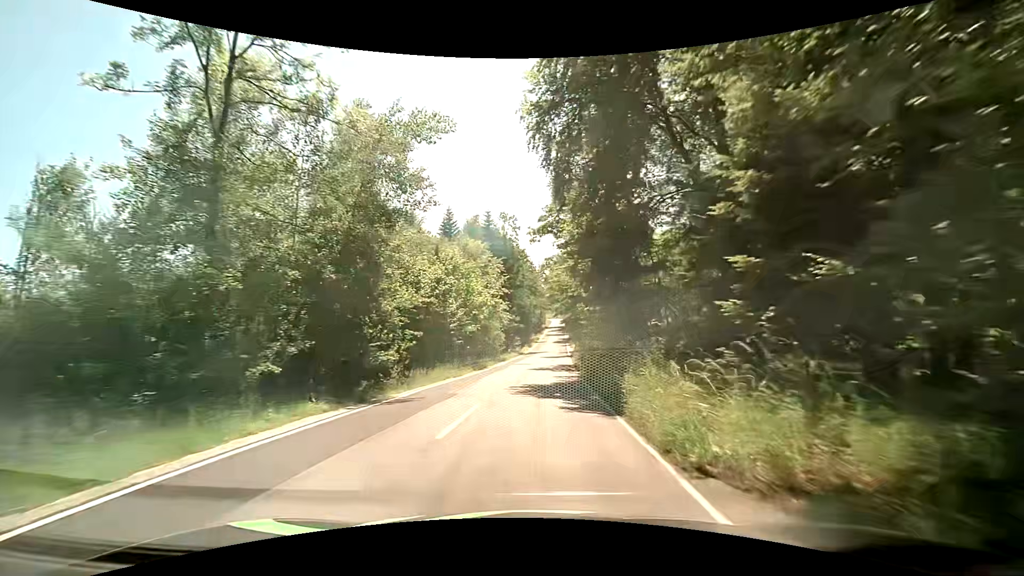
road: tertiary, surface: asphalt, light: Day
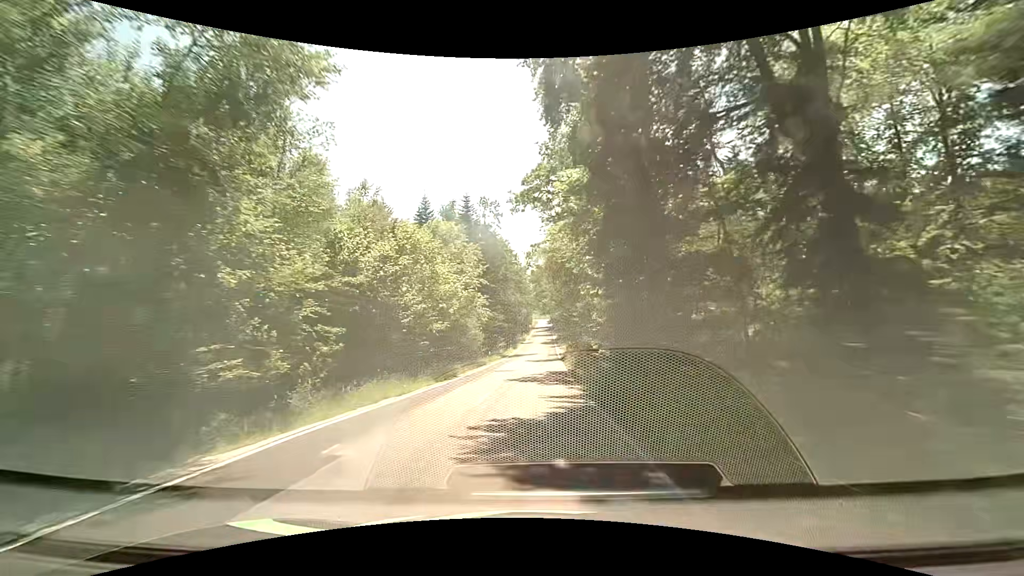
(+0.3, +7.5) m; +3°
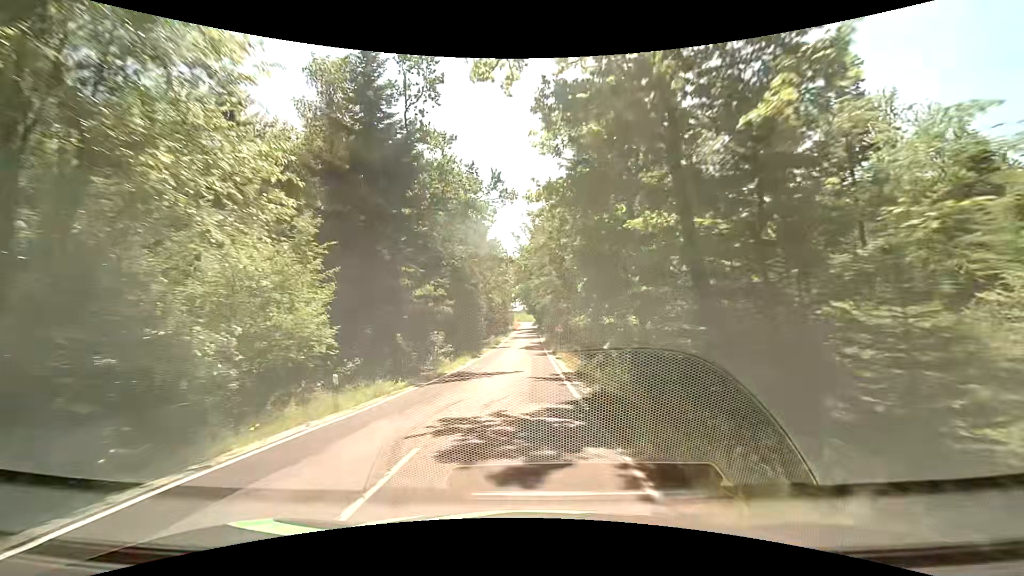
(+0.6, +31.5) m; +1°
(0, +10) (0, +20) (0, +30) (0, +40) (0, +50) (0, +60) (0, +70) (0, +80) (0, +90) (0, +100) m
